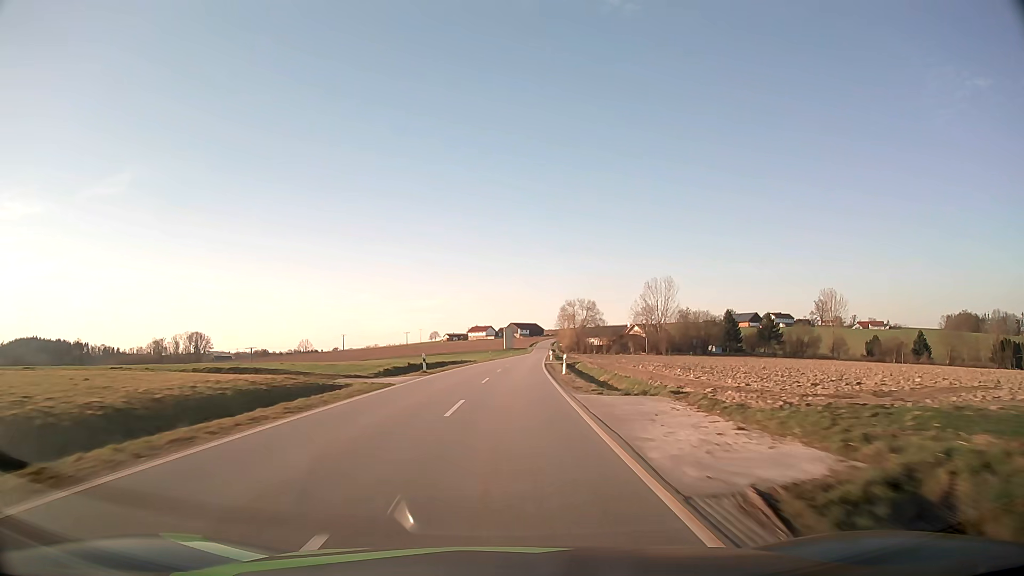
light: Day
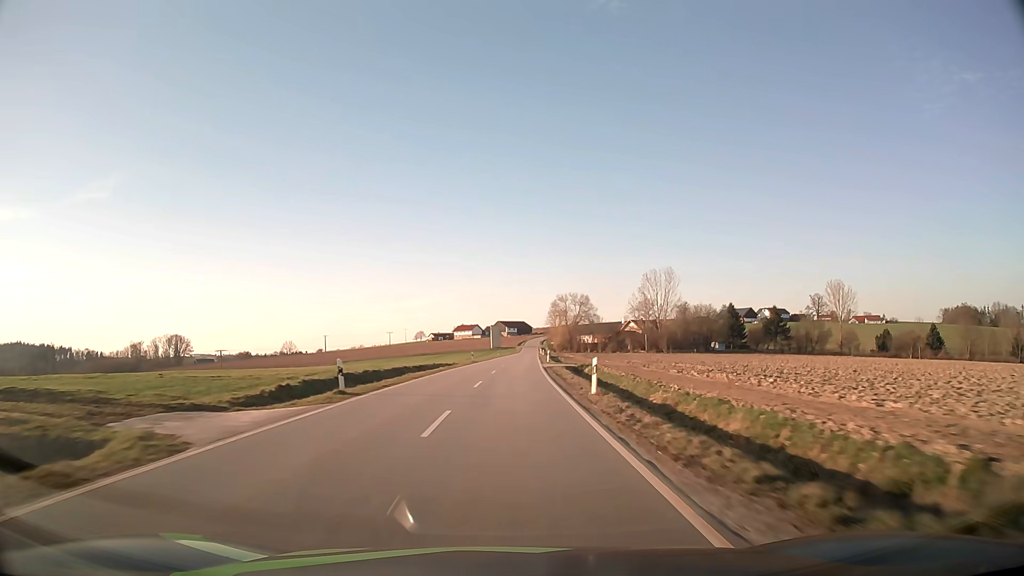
(+0.2, +15.3) m; +1°
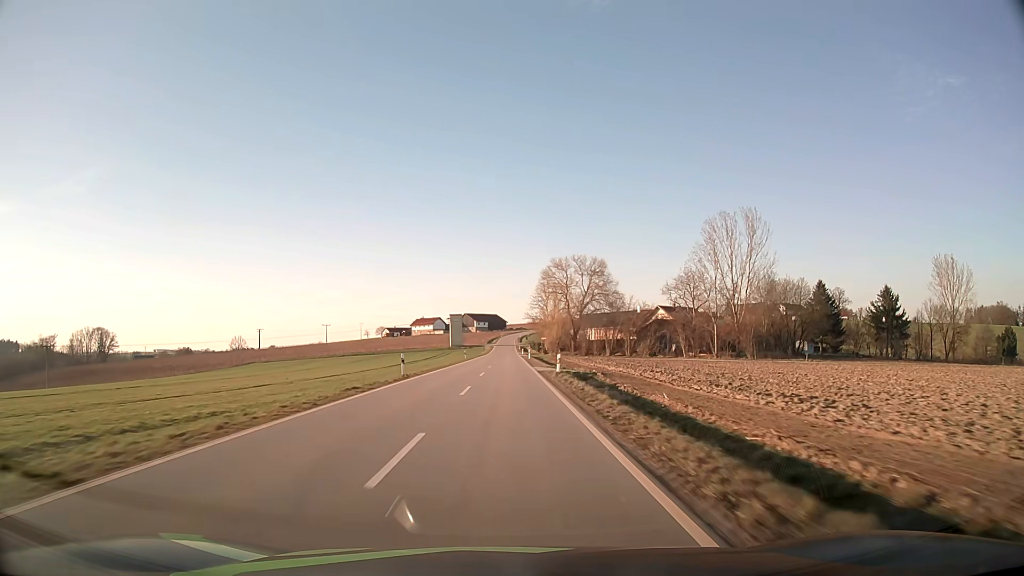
(+2.3, +76.6) m; +2°
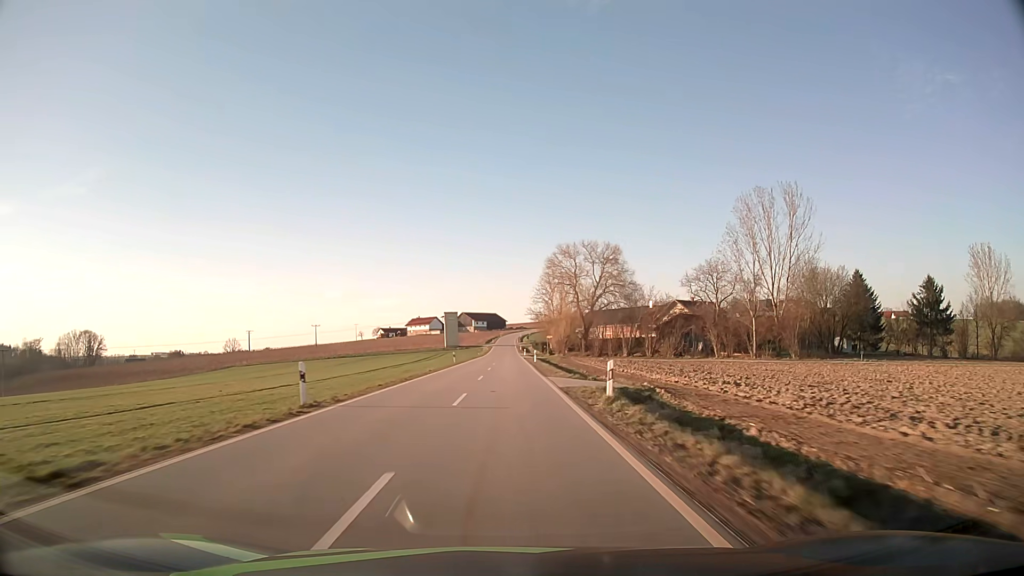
(0.0, +15.4) m; 0°
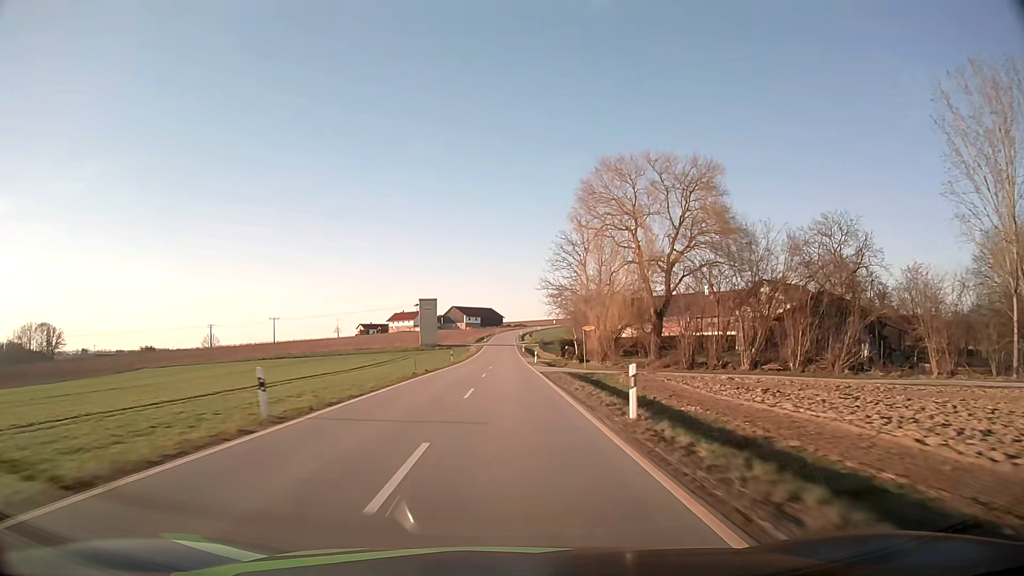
(0.0, +46.5) m; 0°
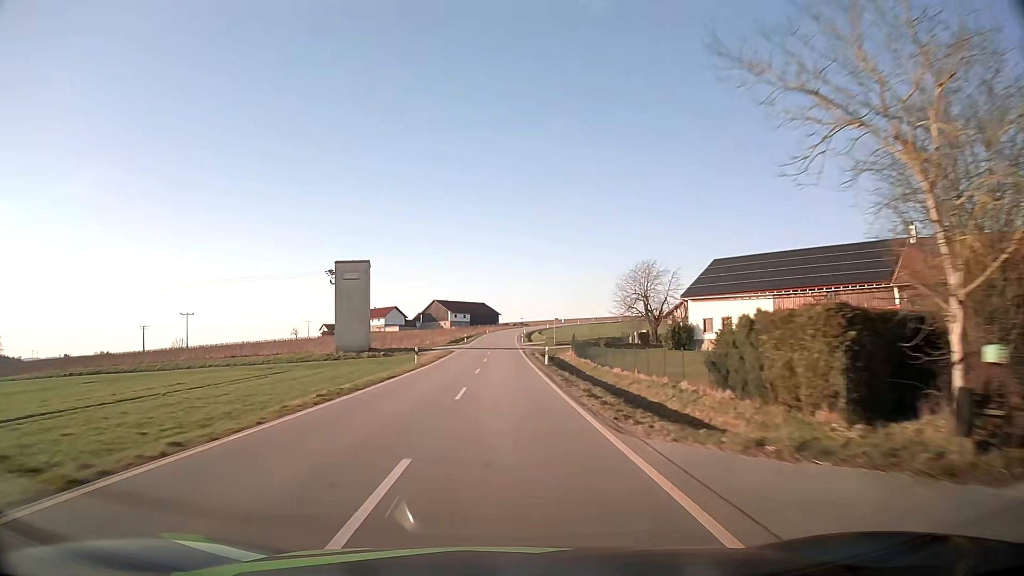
(+0.2, +62.6) m; 0°
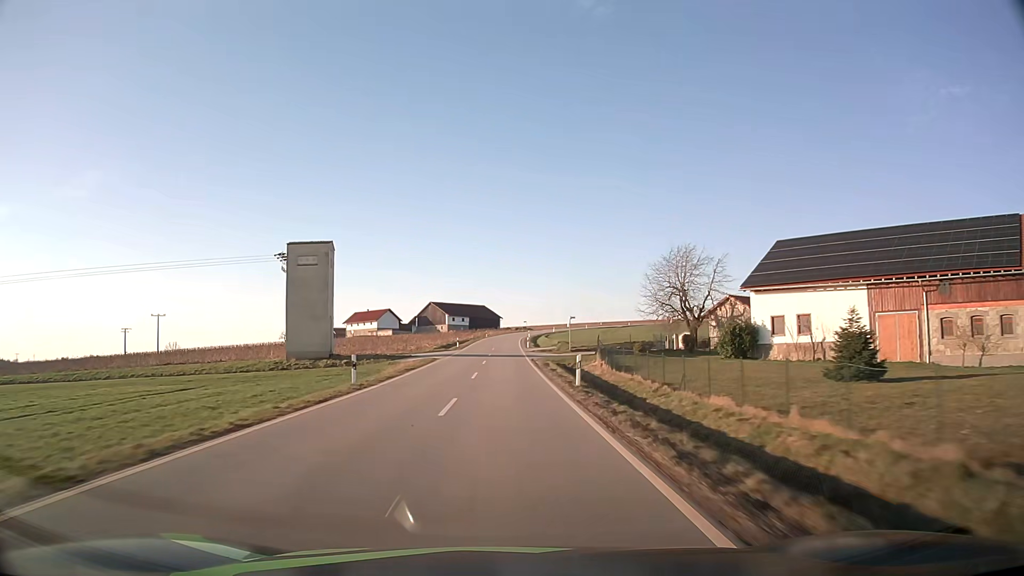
(0.0, +15.7) m; 0°
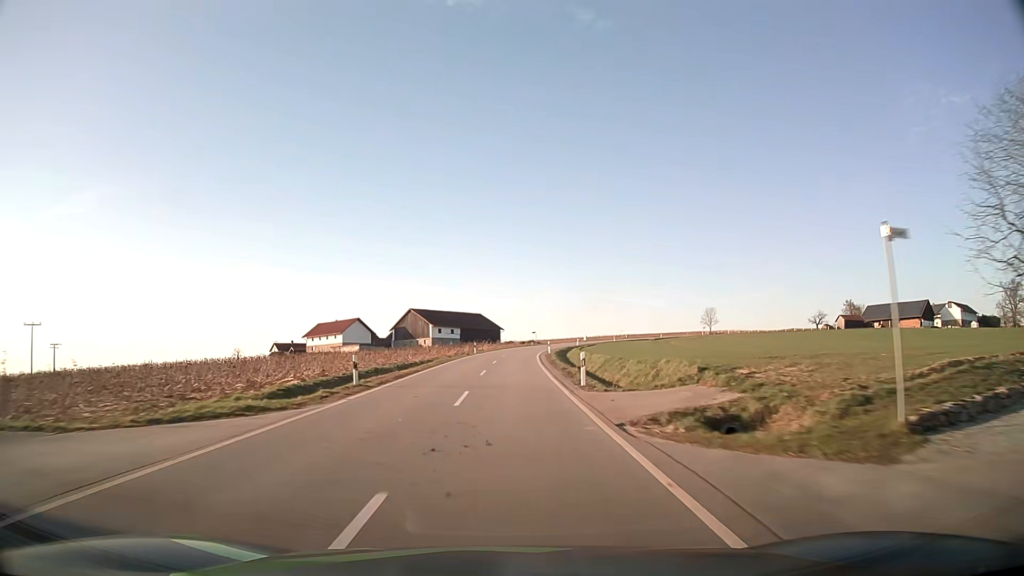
(-0.1, +47.1) m; 0°
(0, +10) (0, +20) (0, +30) (0, +40) (+1, +50) (+1, +60) (+2, +70) (+4, +80) (+5, +90) (+7, +100) m
